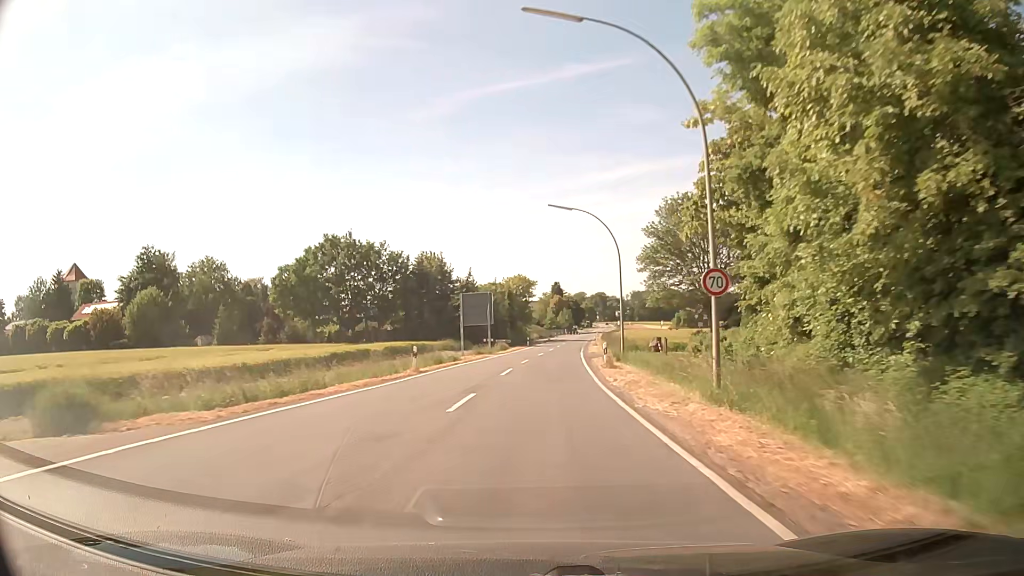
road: secondary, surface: asphalt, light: Day
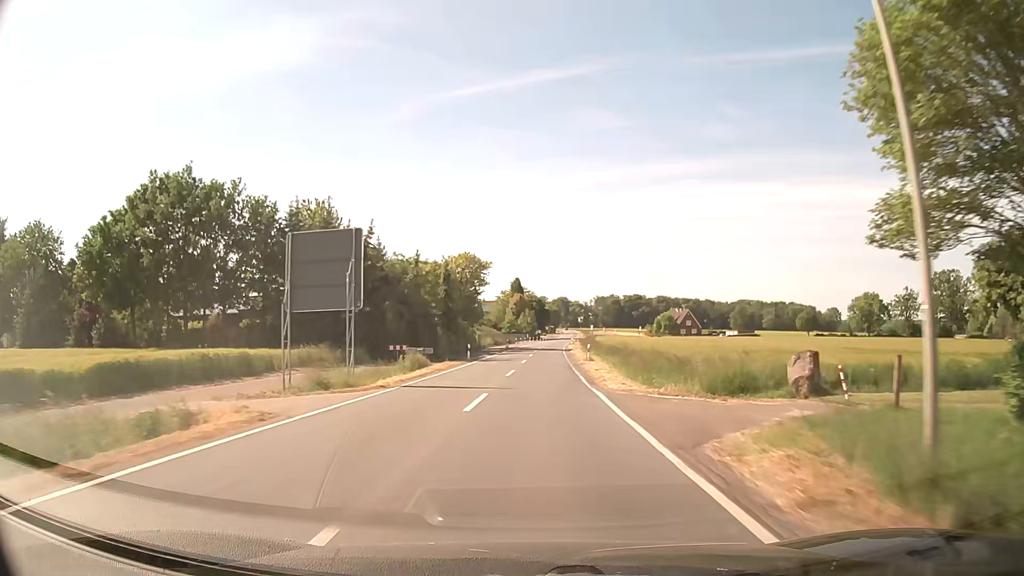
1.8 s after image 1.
(+1.0, +32.8) m; +4°
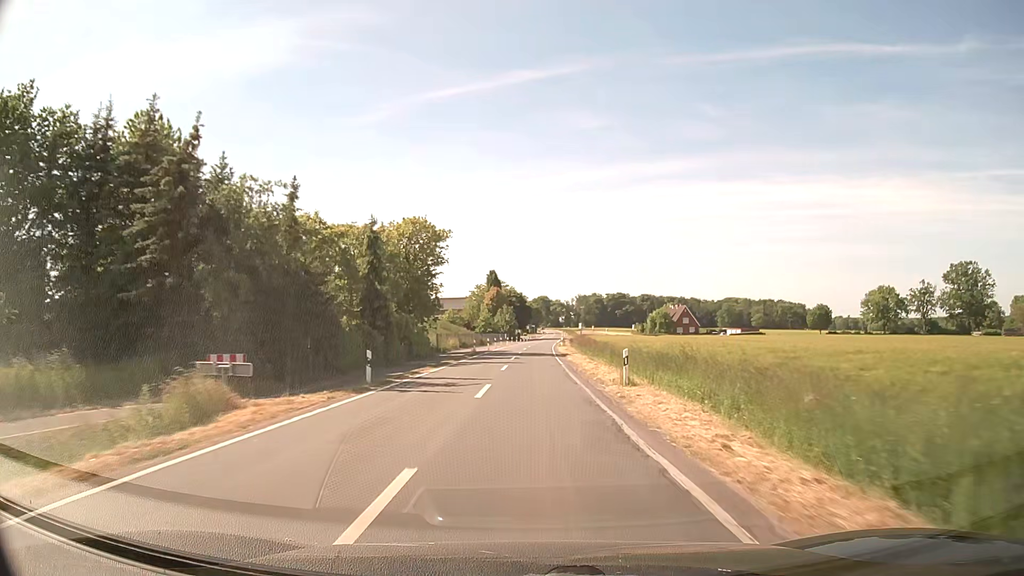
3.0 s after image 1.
(+0.4, +22.0) m; +2°
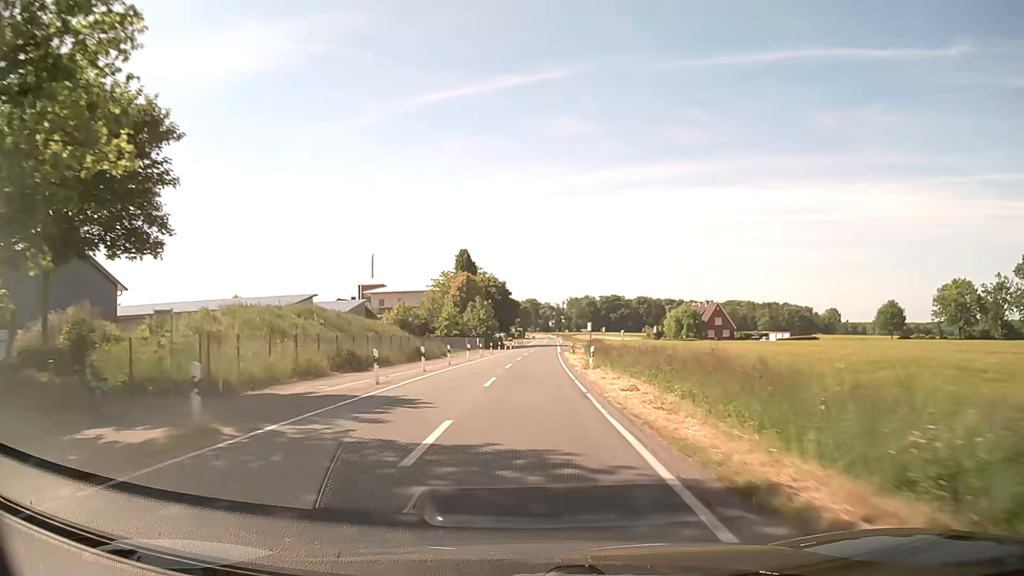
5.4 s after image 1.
(+0.4, +44.1) m; +1°
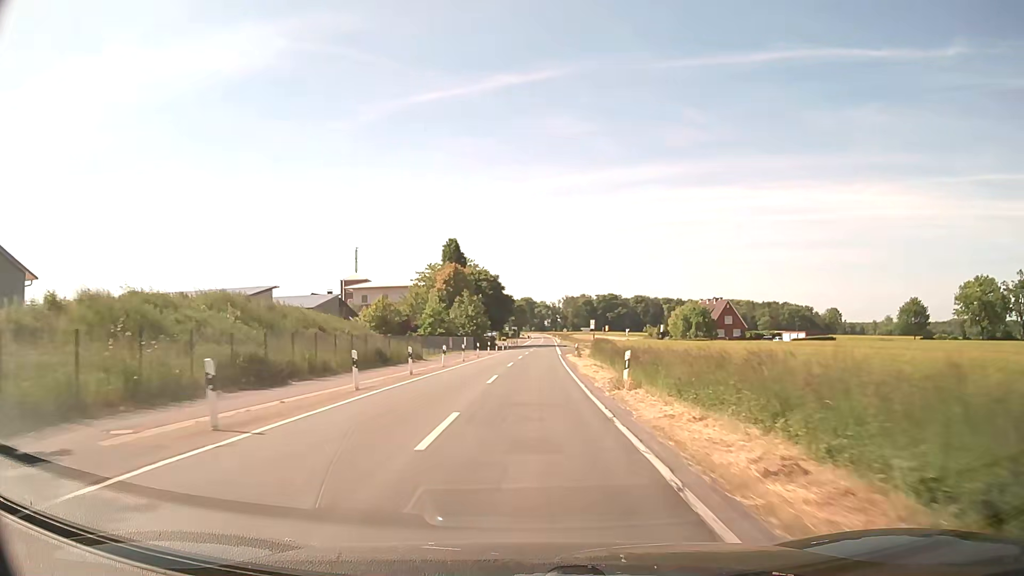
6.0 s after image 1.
(0.0, +11.0) m; 0°
